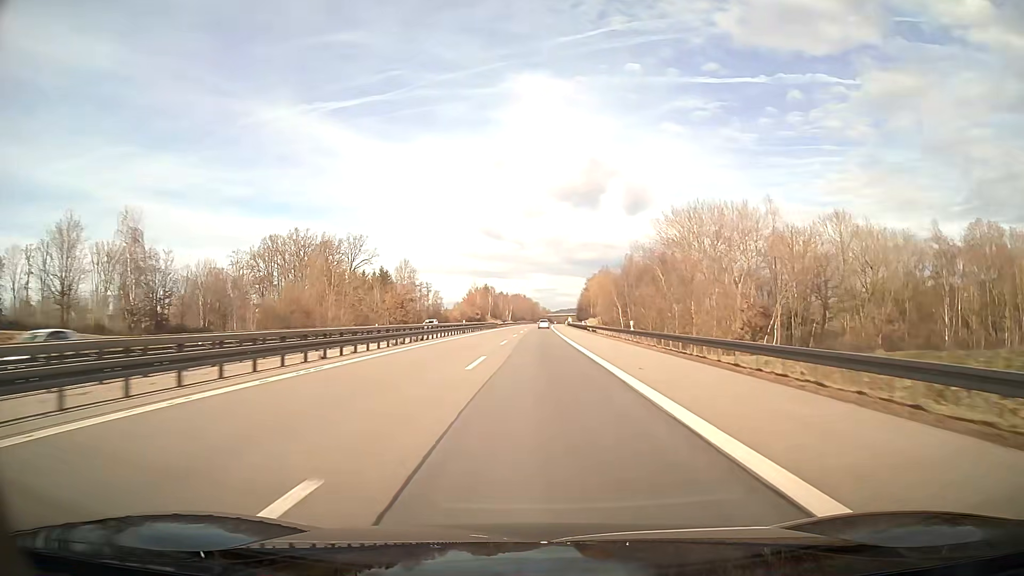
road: motorway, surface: asphalt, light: Day
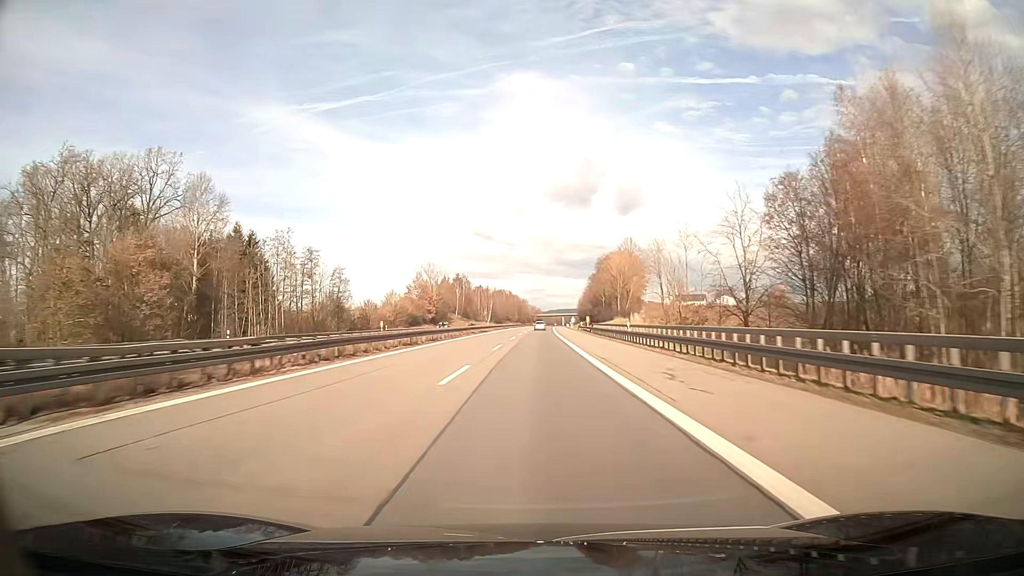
(+0.8, +95.4) m; +1°
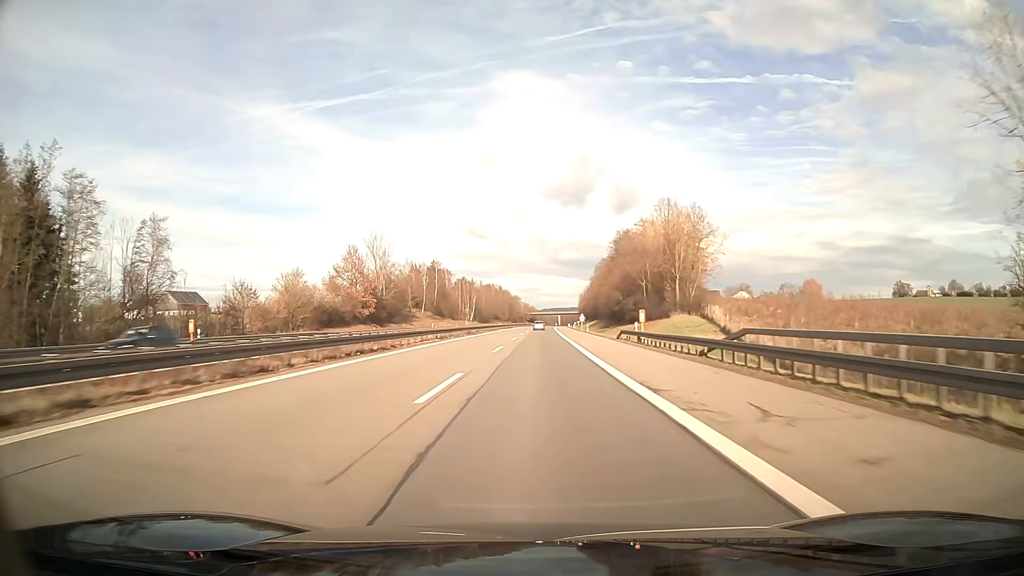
(+0.3, +57.4) m; +1°
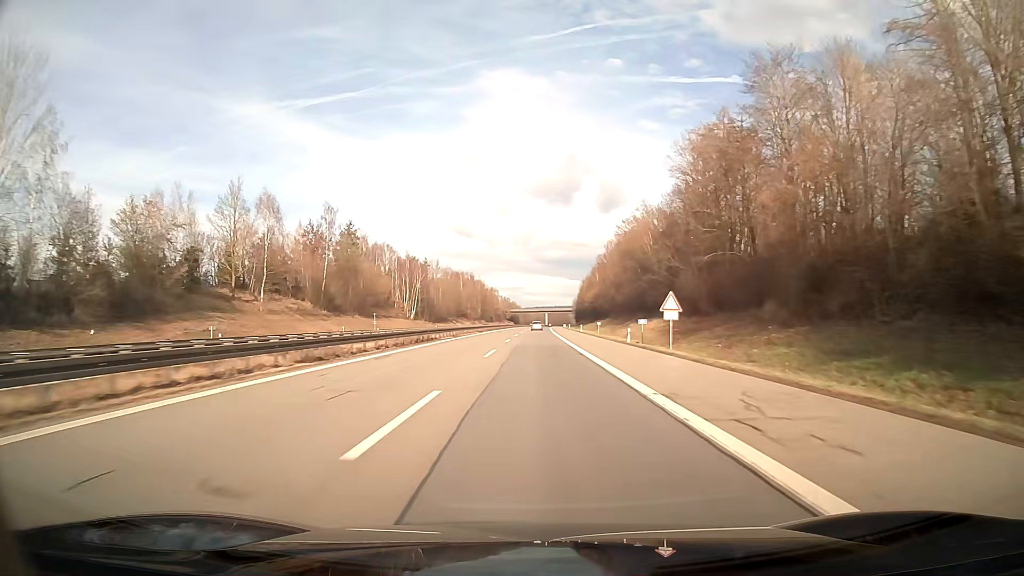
(+1.1, +95.1) m; +1°
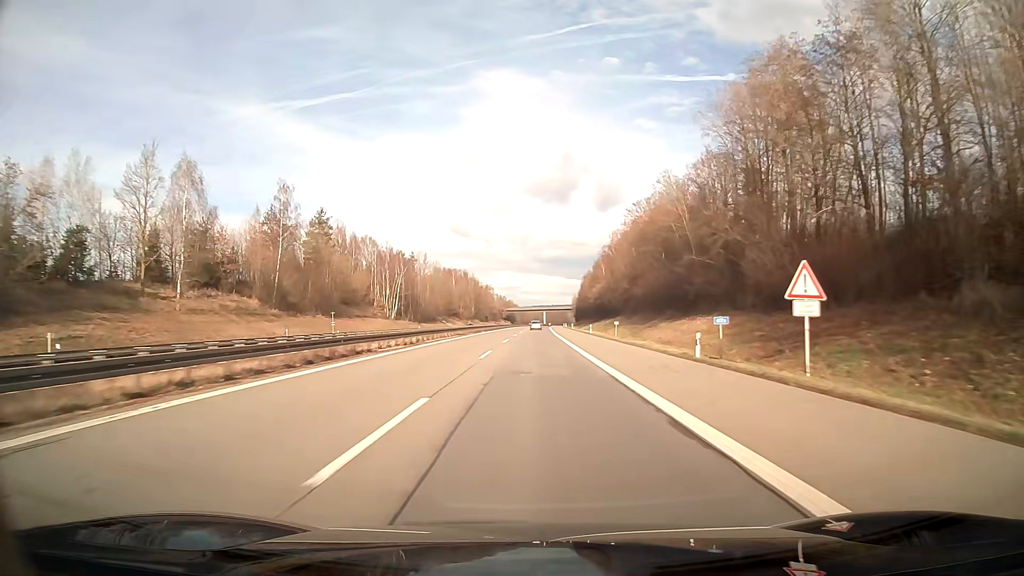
(0.0, +19.1) m; 0°
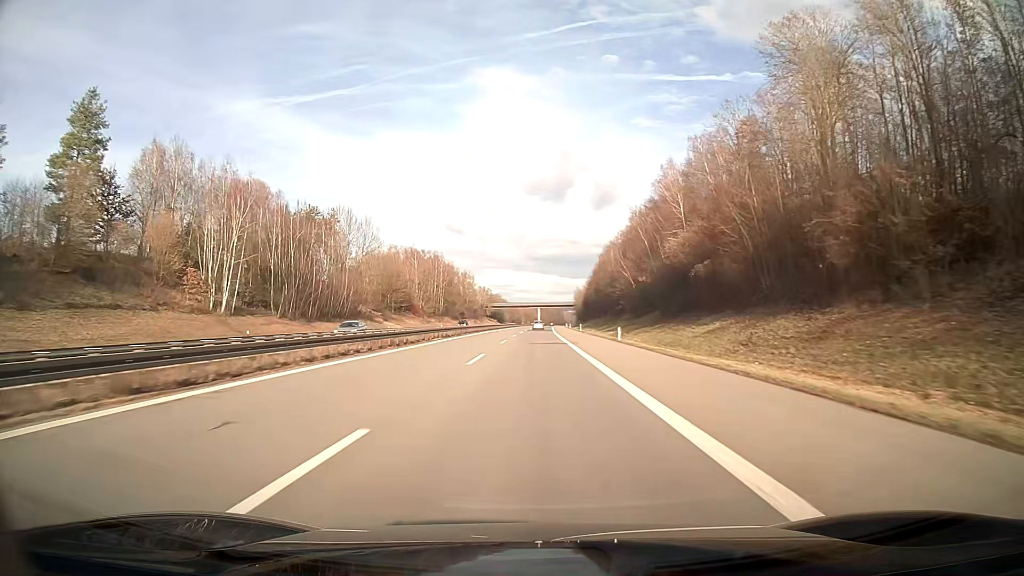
(+0.5, +76.4) m; +1°
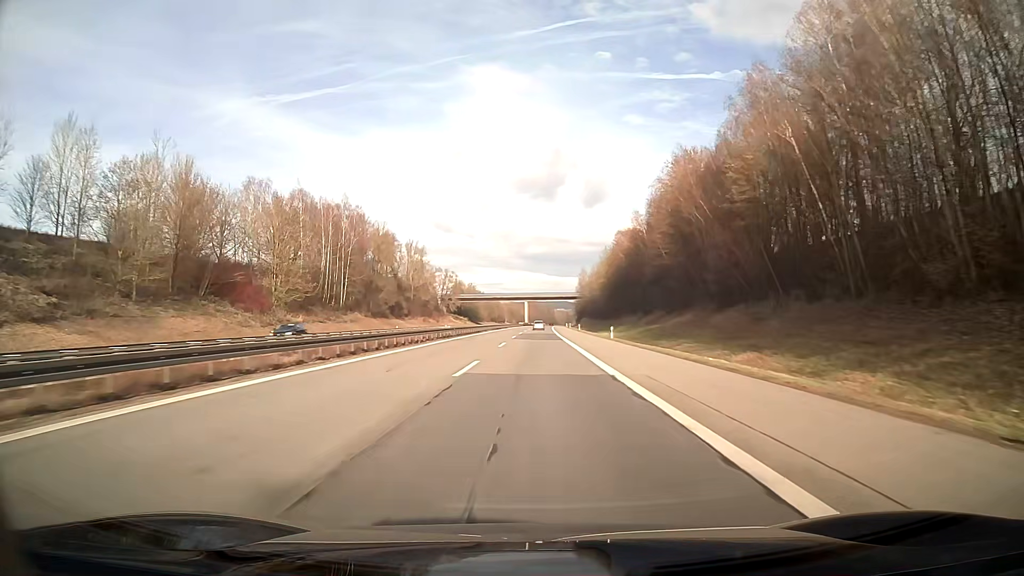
(+0.8, +95.3) m; +1°
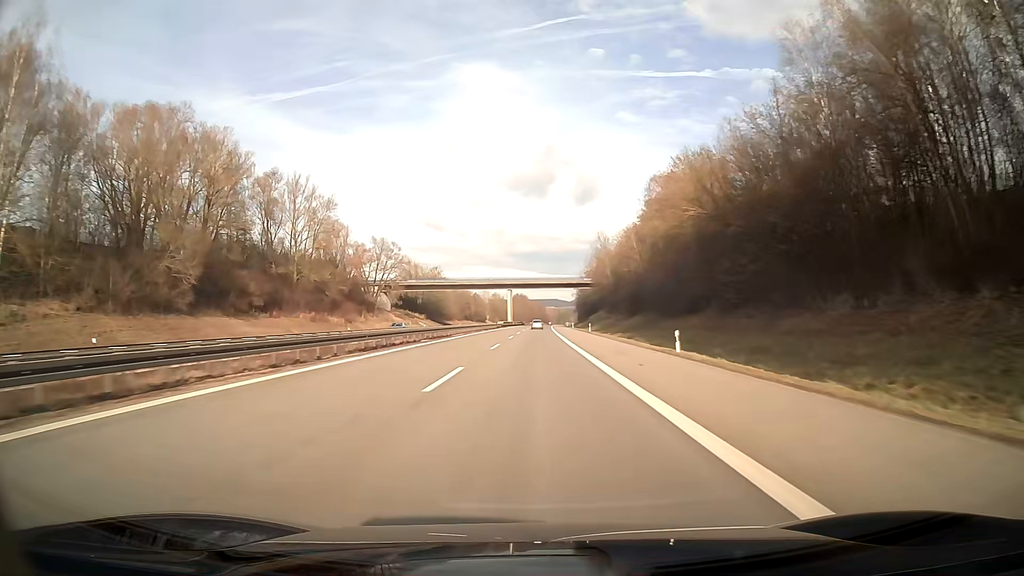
(+0.6, +76.3) m; +1°
